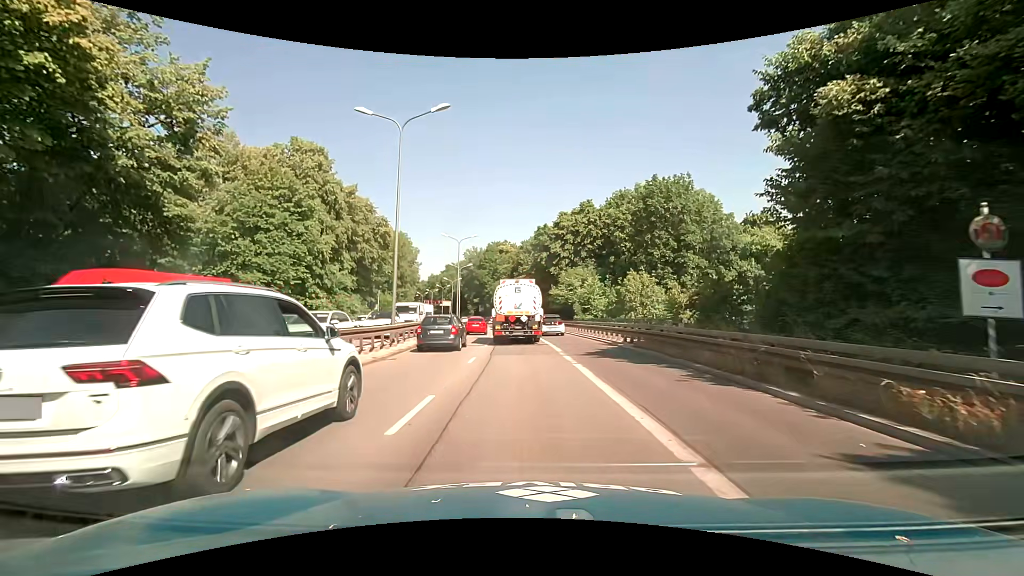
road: trunk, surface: asphalt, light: Day
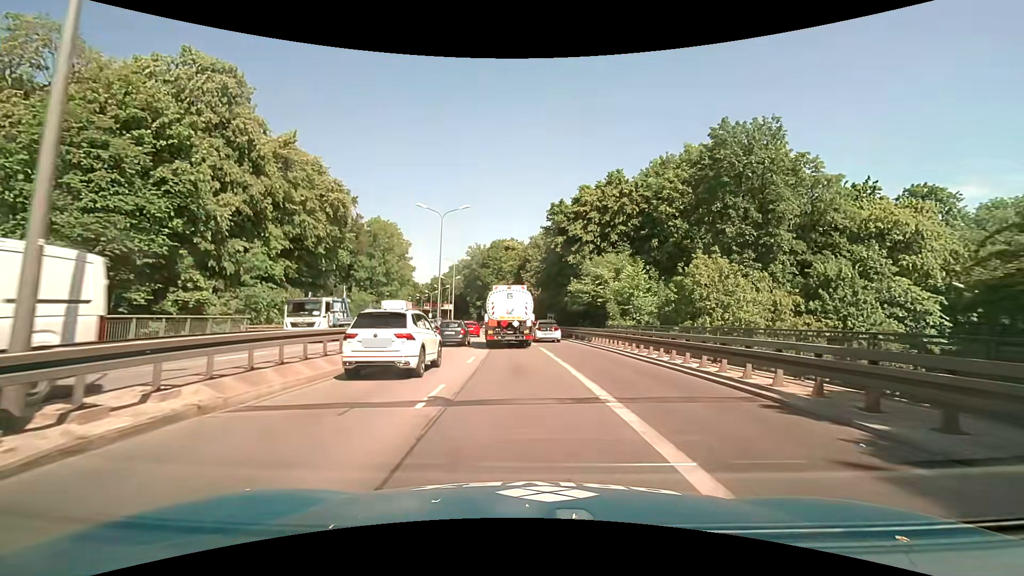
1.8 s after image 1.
(-0.1, +16.2) m; -2°
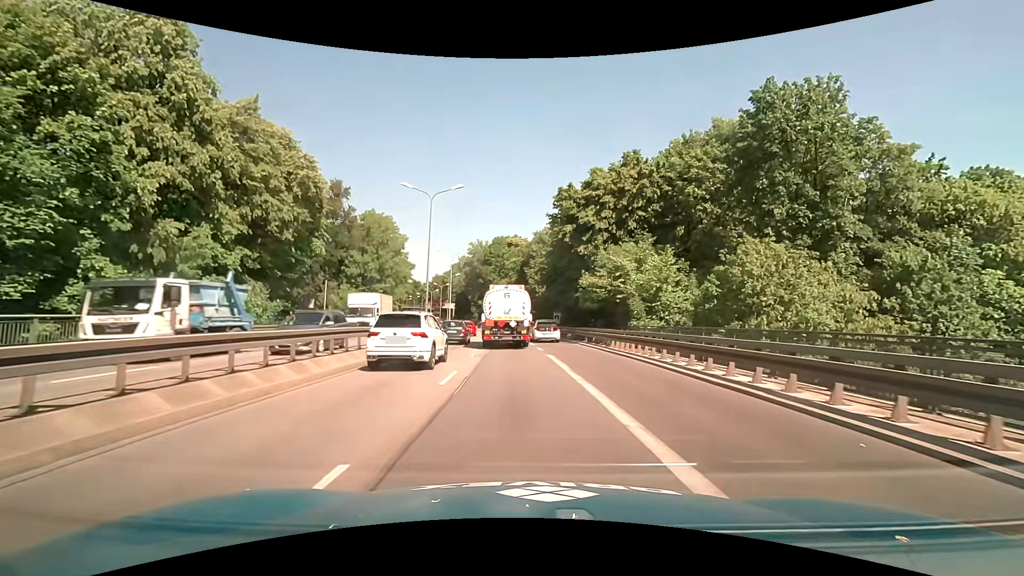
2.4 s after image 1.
(0.0, +6.0) m; 0°
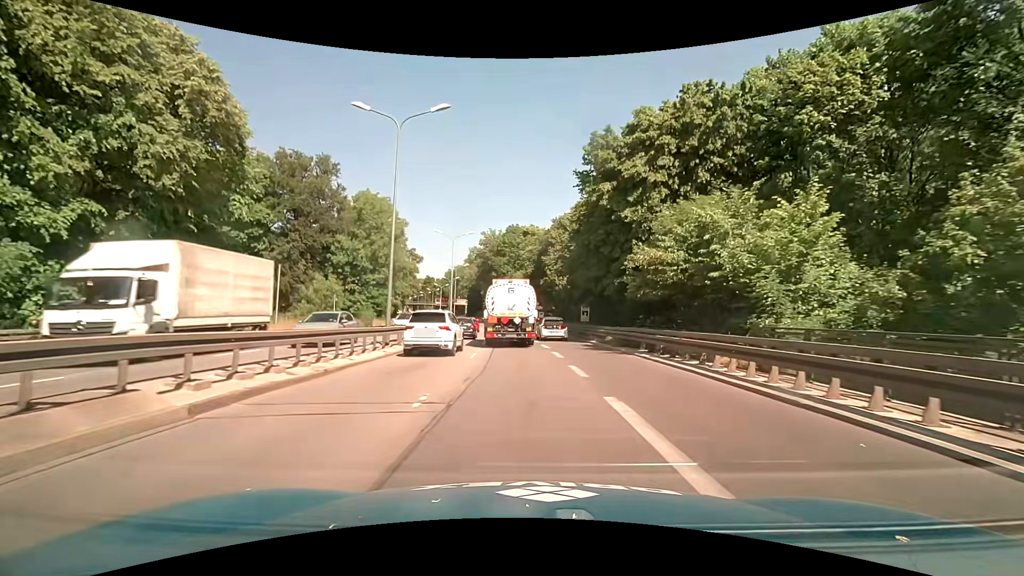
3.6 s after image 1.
(-0.2, +12.4) m; -2°
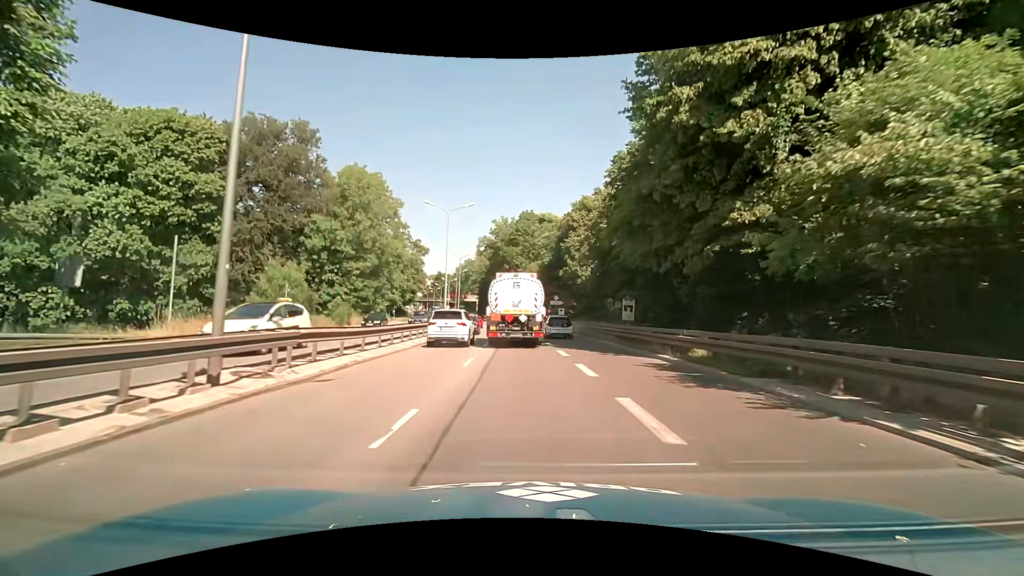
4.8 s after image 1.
(-0.2, +12.4) m; -2°
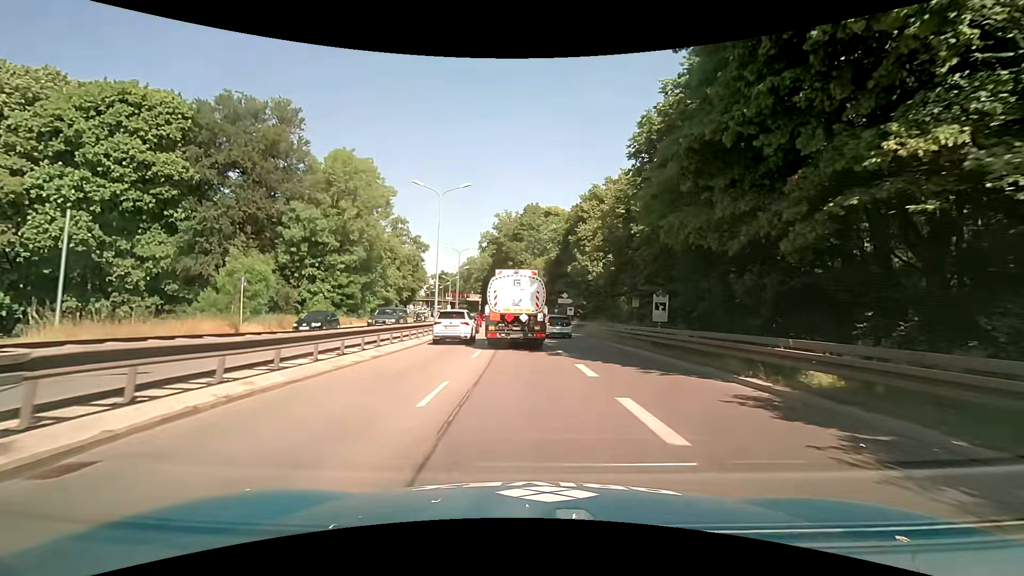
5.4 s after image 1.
(-0.1, +6.0) m; -1°
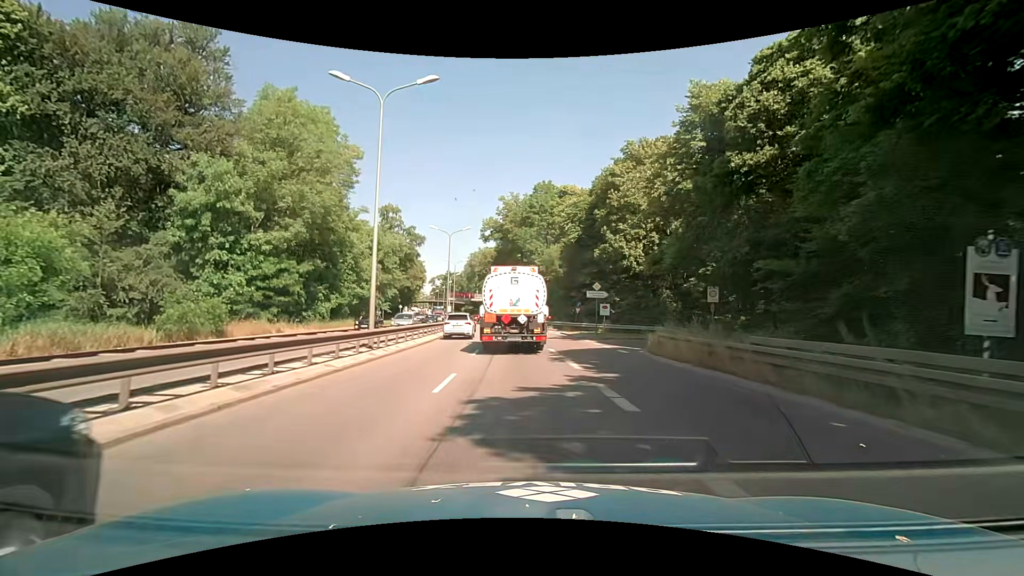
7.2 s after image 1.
(0.0, +16.0) m; -1°
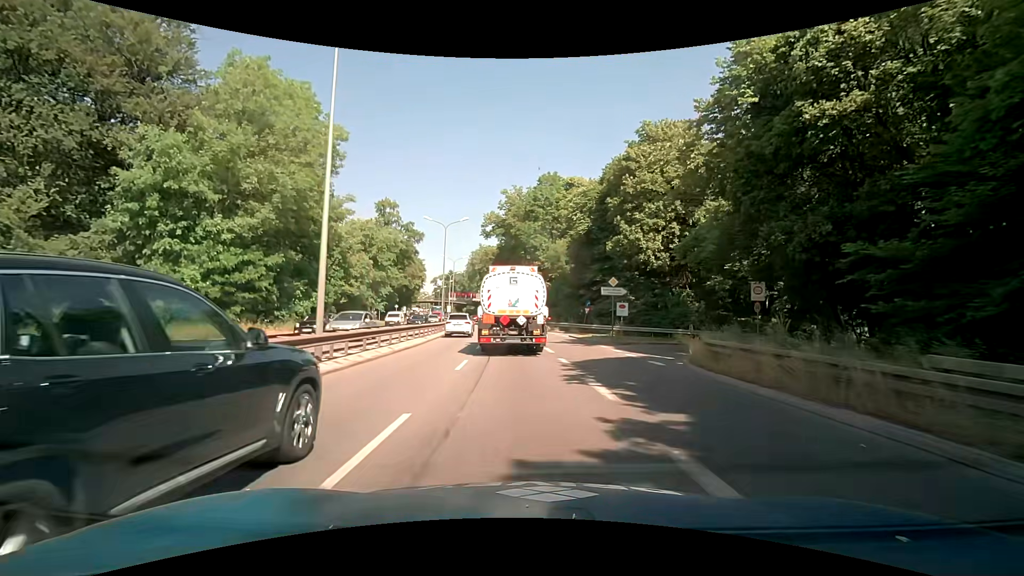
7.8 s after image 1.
(0.0, +5.0) m; -1°
(0, +10) (0, +20) (-1, +30) (-1, +40) (-2, +50) (-3, +60) (-4, +70) (-6, +80) (-7, +90) (-9, +99) m
